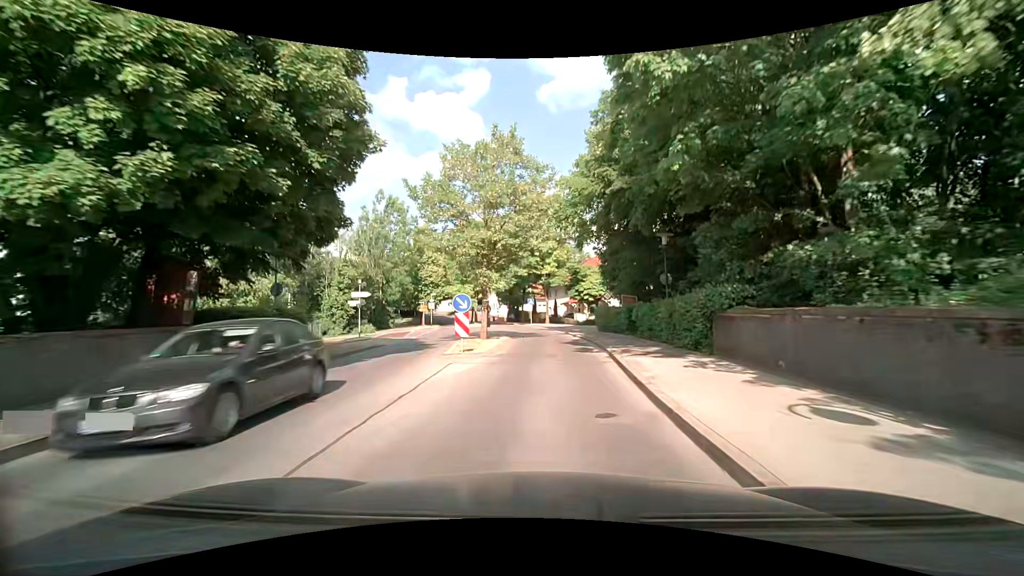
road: tertiary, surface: asphalt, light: Day
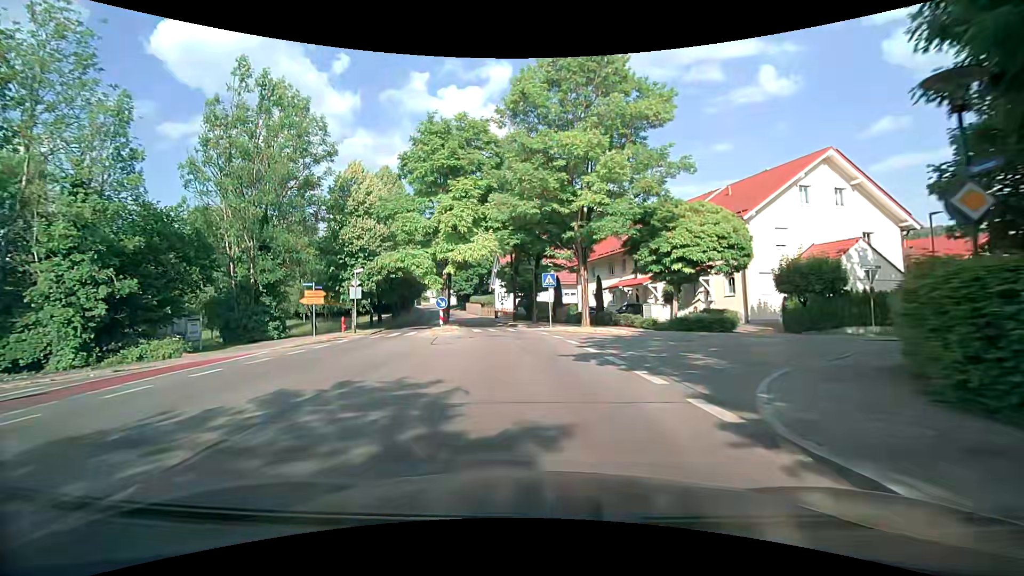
(+0.1, +32.4) m; -2°
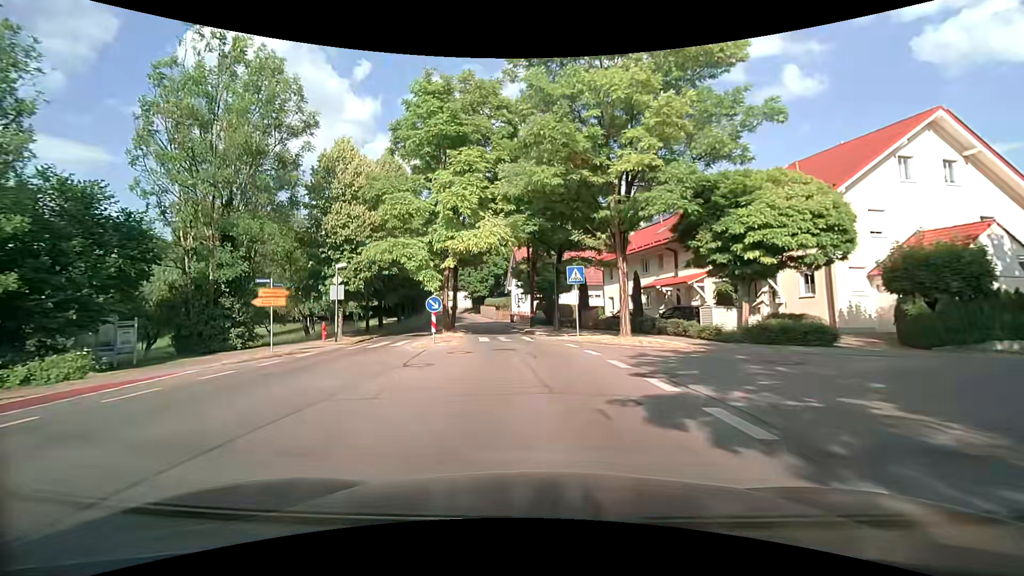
(-0.1, +6.4) m; -2°
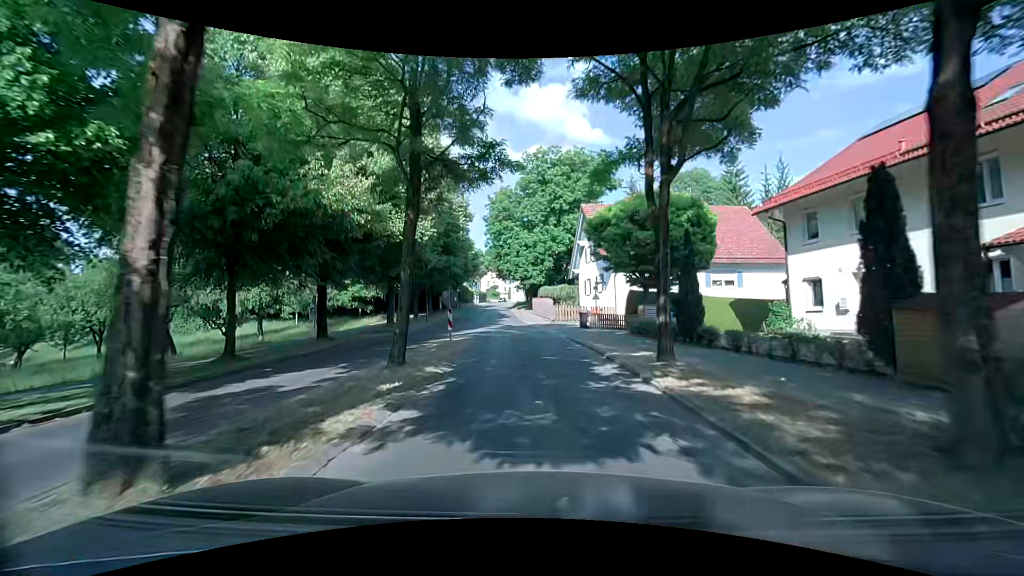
(-1.8, +24.9) m; -7°
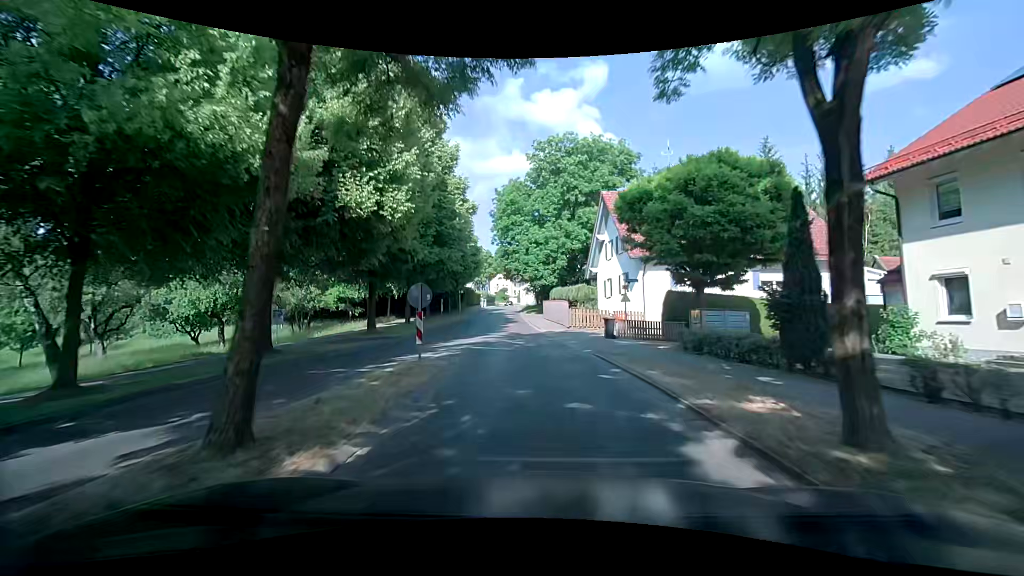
(-0.2, +6.1) m; -2°
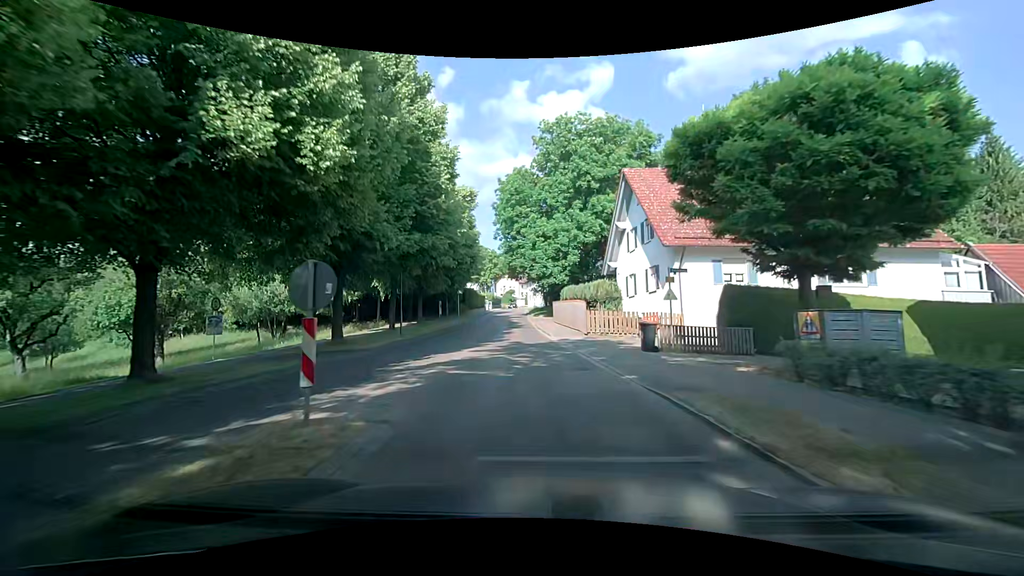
(0.0, +6.1) m; -2°
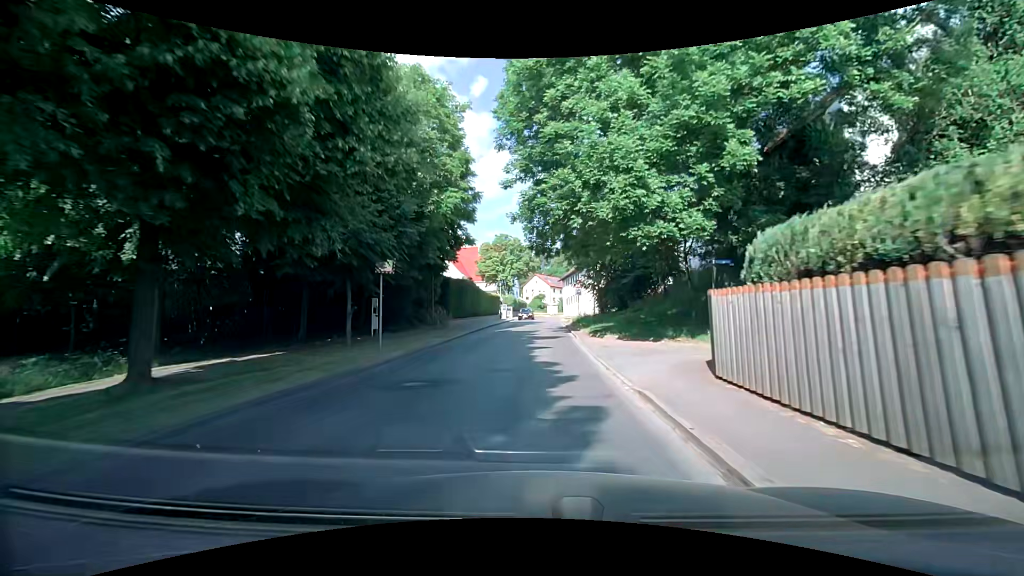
(-1.0, +30.9) m; -3°
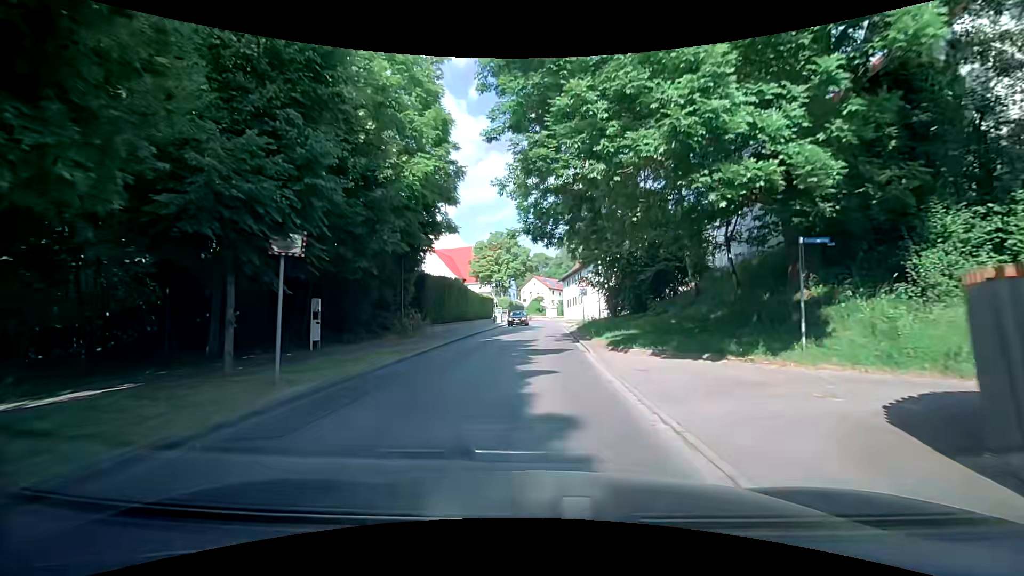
(0.0, +6.3) m; +1°
(0, +10) (0, +20) (0, +30) (0, +40) (0, +50) (0, +60) (+1, +70) (+2, +80) (+5, +90) (+6, +99) m
